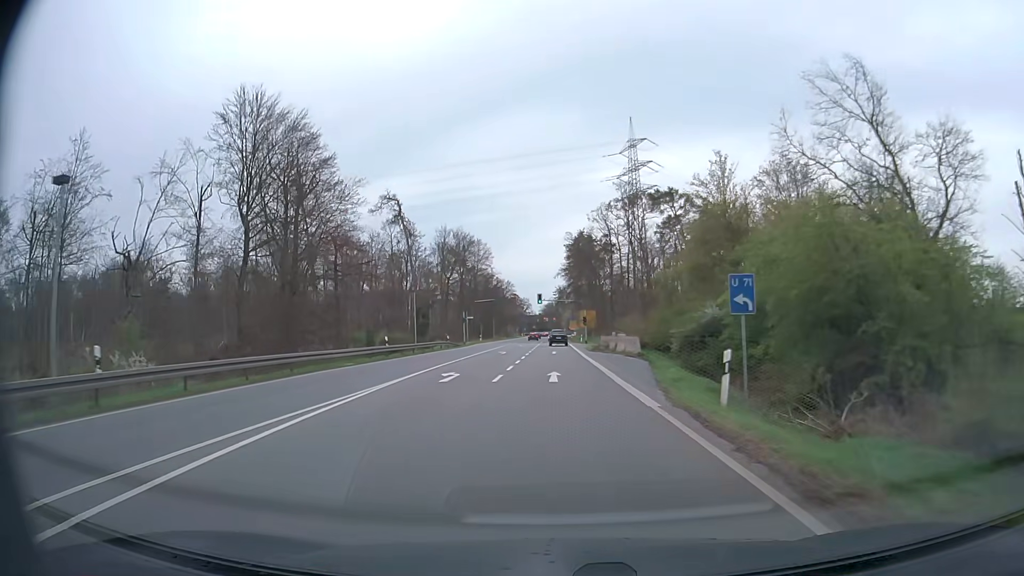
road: primary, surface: asphalt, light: Day
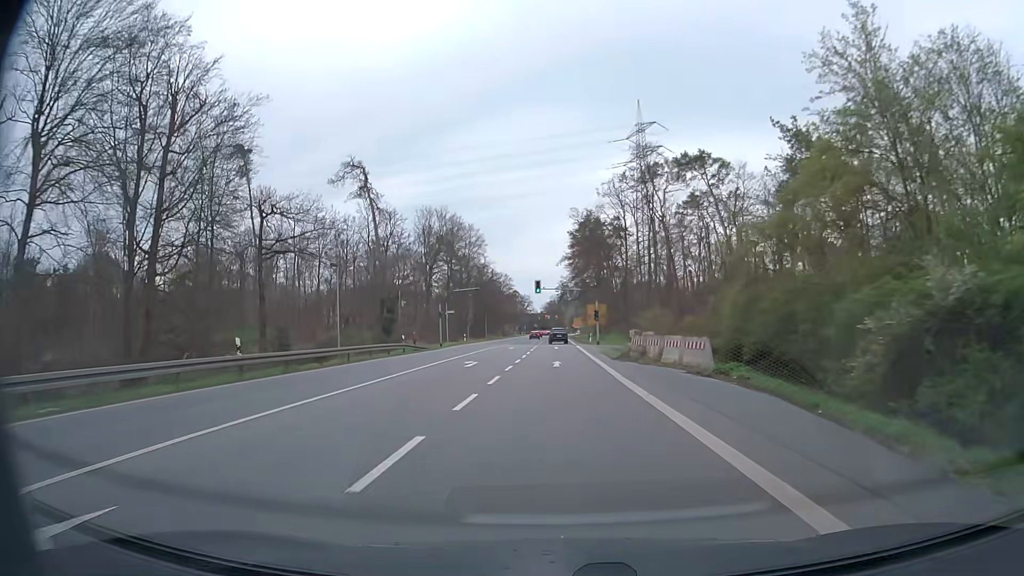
(0.0, +19.7) m; 0°
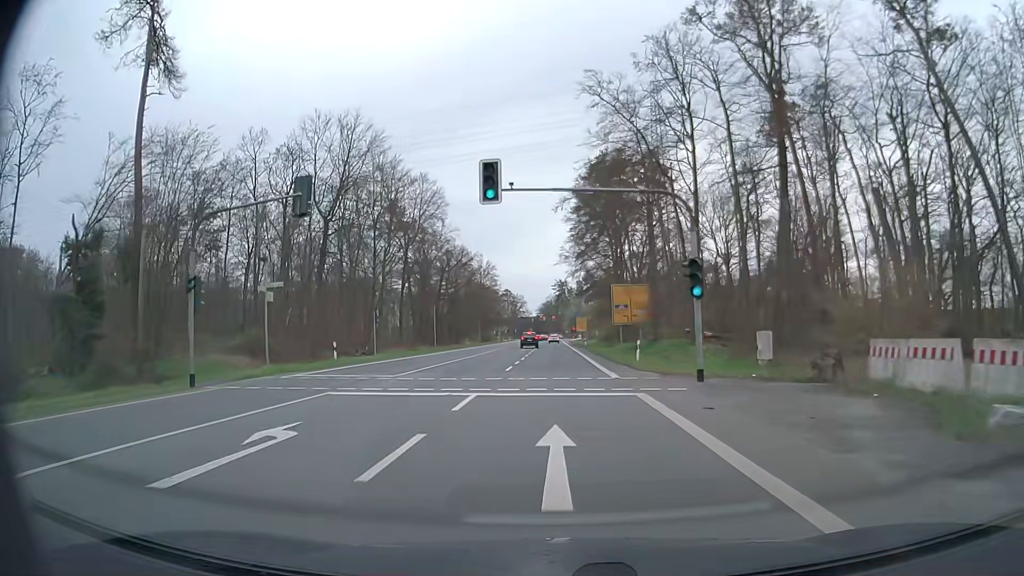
(+0.2, +47.9) m; 0°
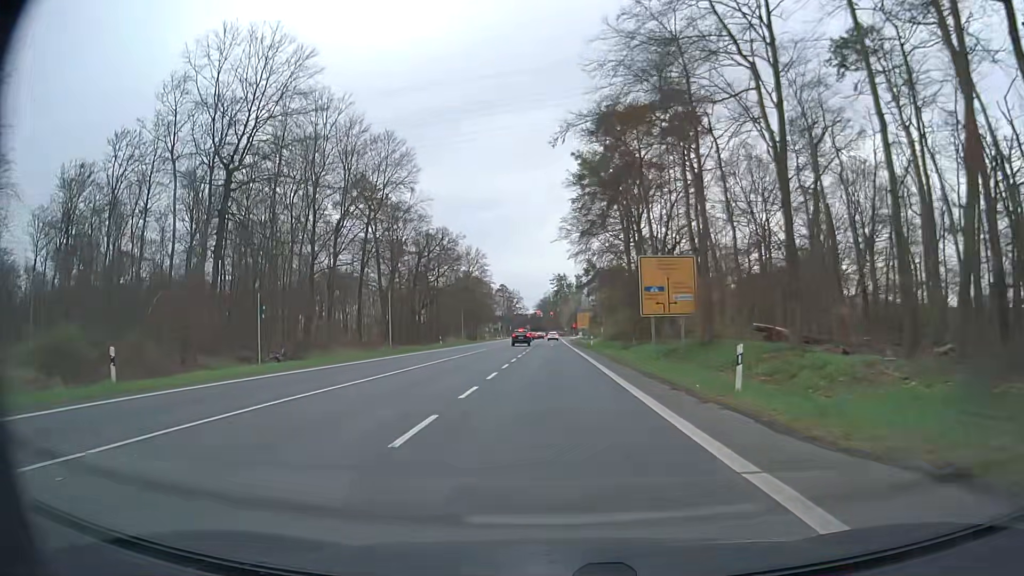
(0.0, +18.5) m; 0°
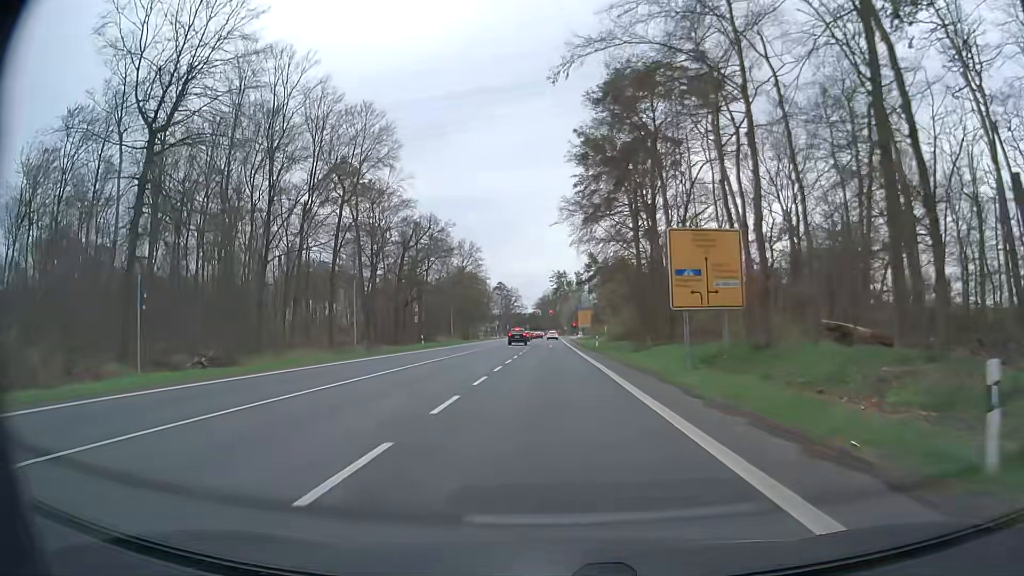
(0.0, +9.1) m; 0°
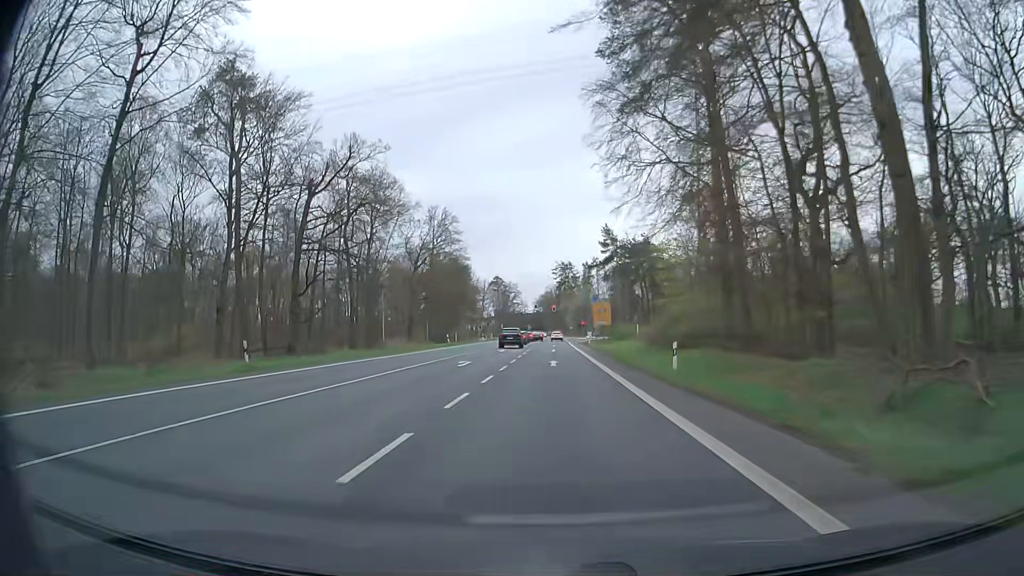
(-0.3, +35.7) m; 0°
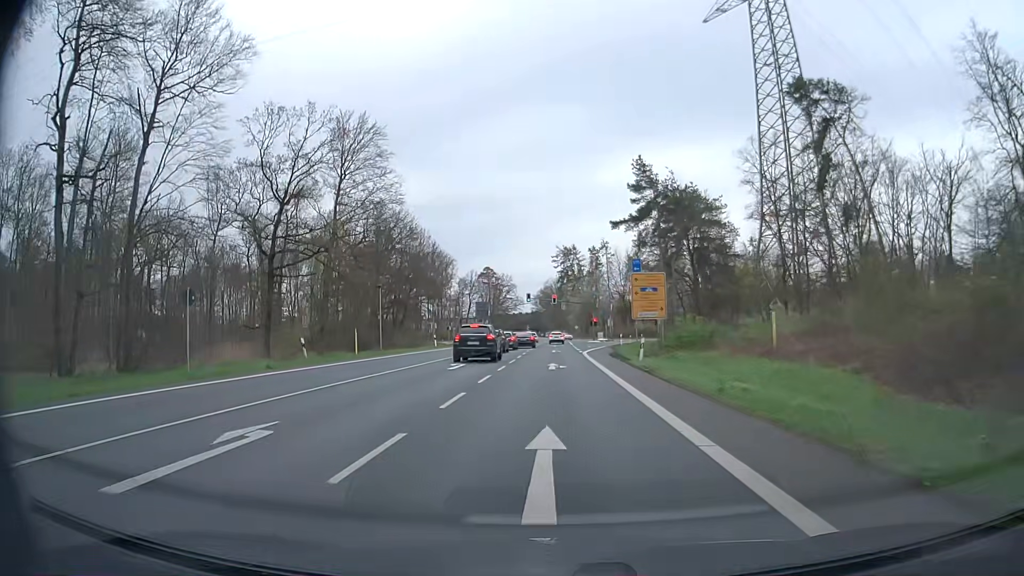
(0.0, +42.6) m; 0°
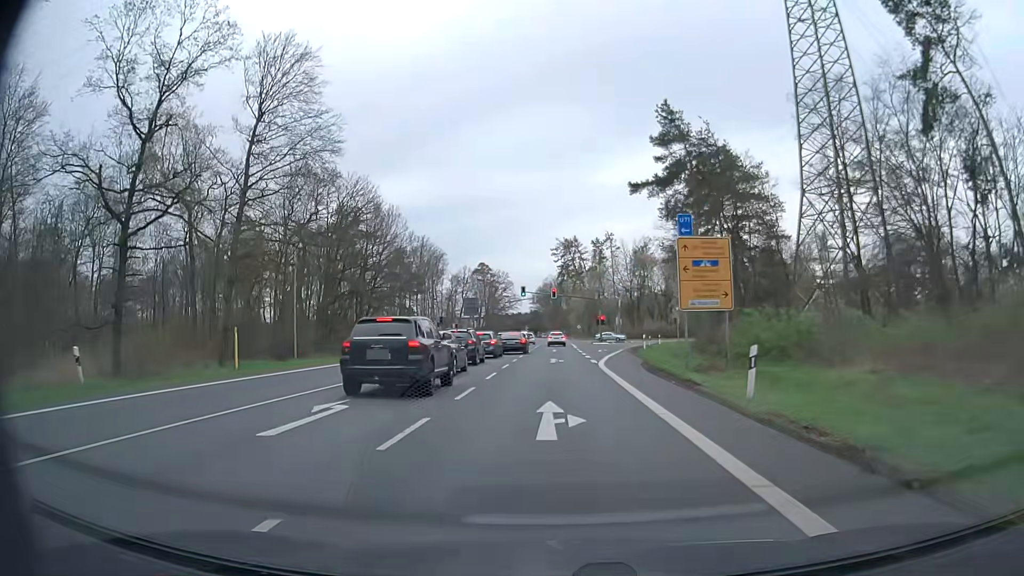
(0.0, +16.4) m; 0°
